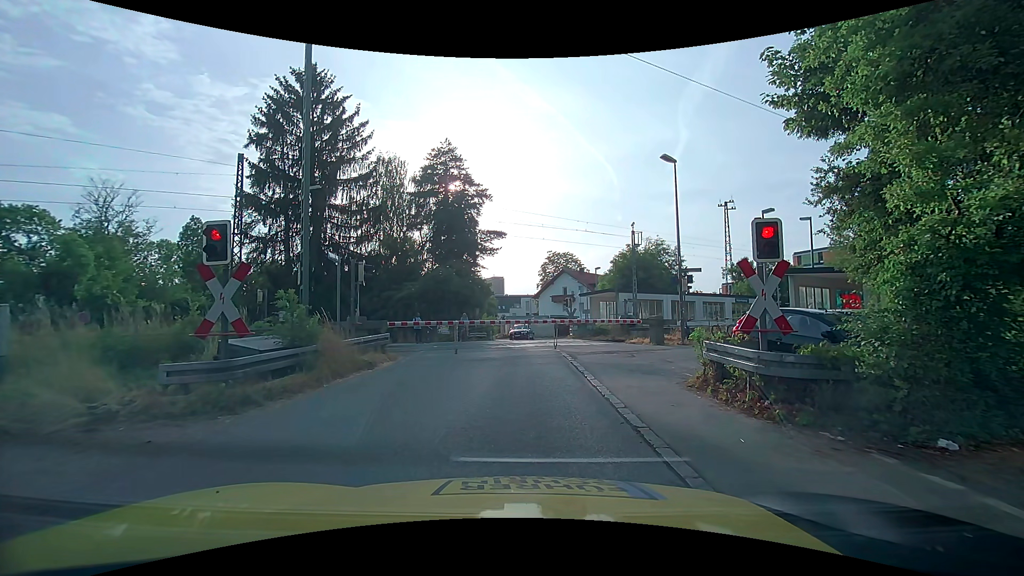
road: unclassified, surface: asphalt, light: Day
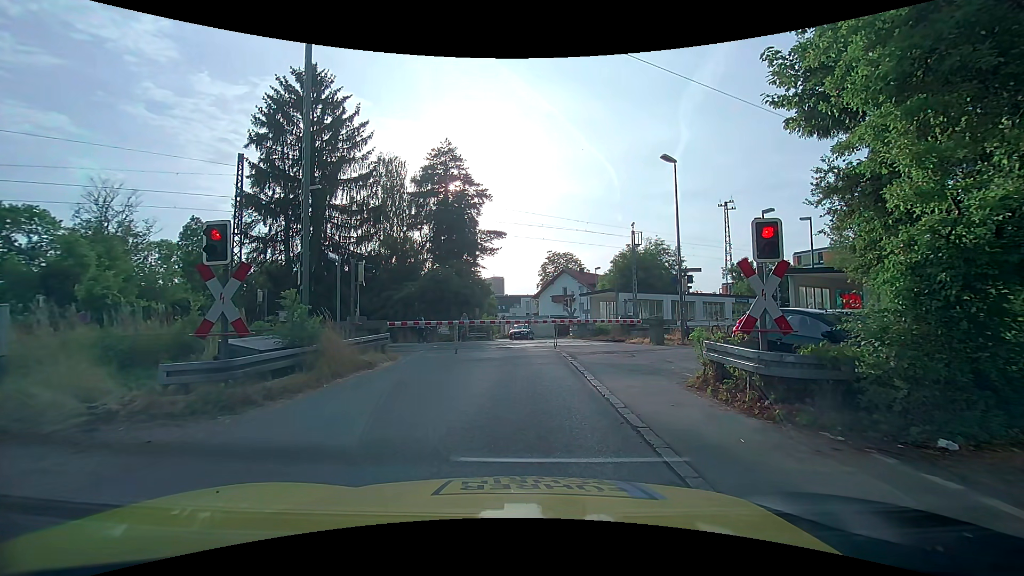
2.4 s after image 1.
(0.0, 0.0) m; 0°
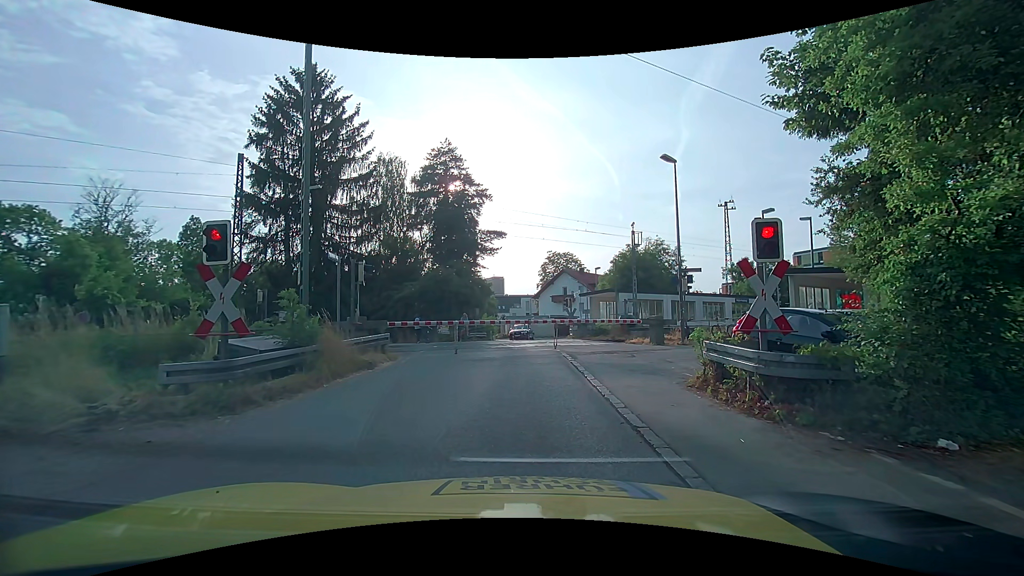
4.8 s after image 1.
(0.0, 0.0) m; 0°
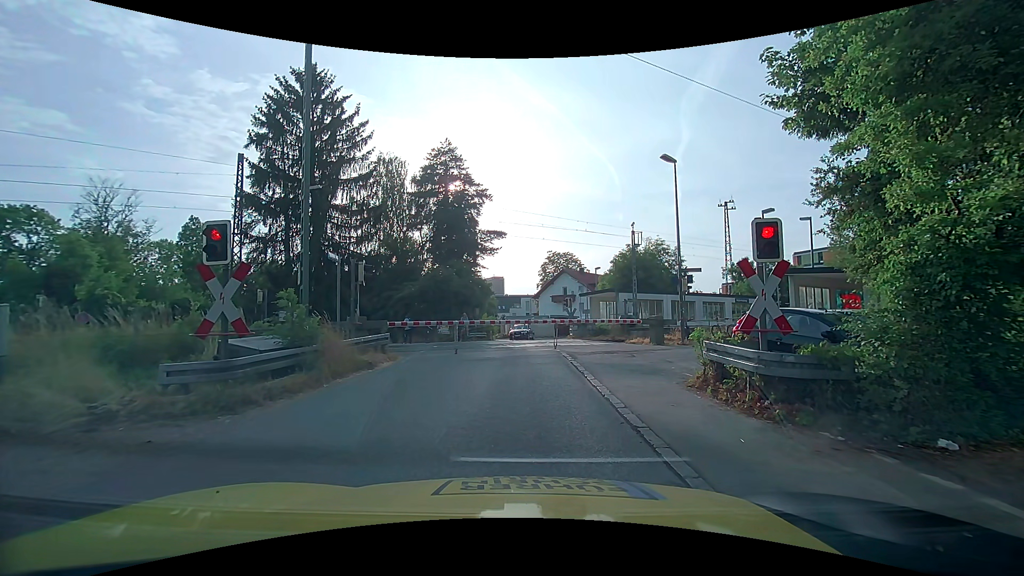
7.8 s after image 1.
(0.0, 0.0) m; 0°
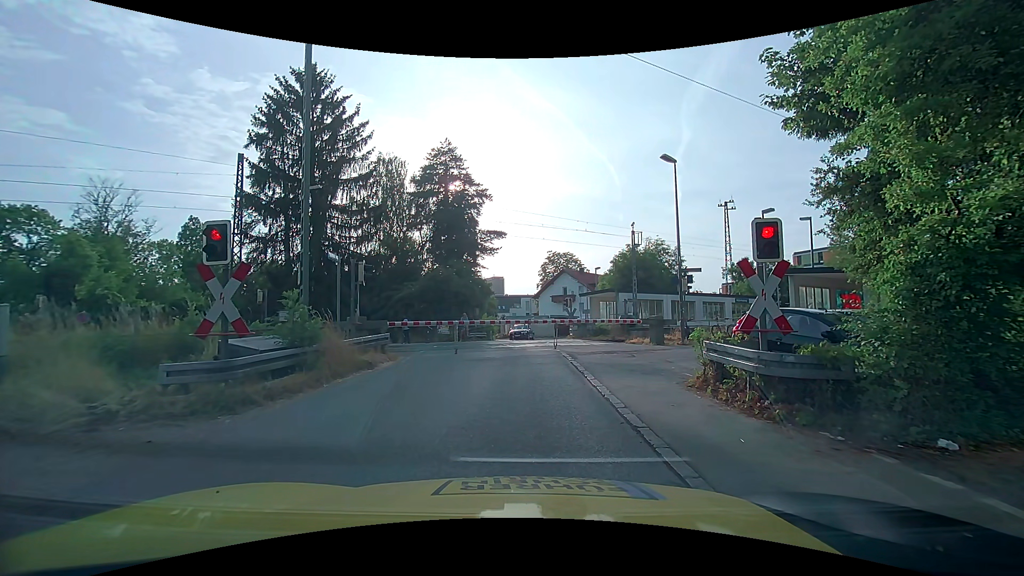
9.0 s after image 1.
(0.0, 0.0) m; 0°
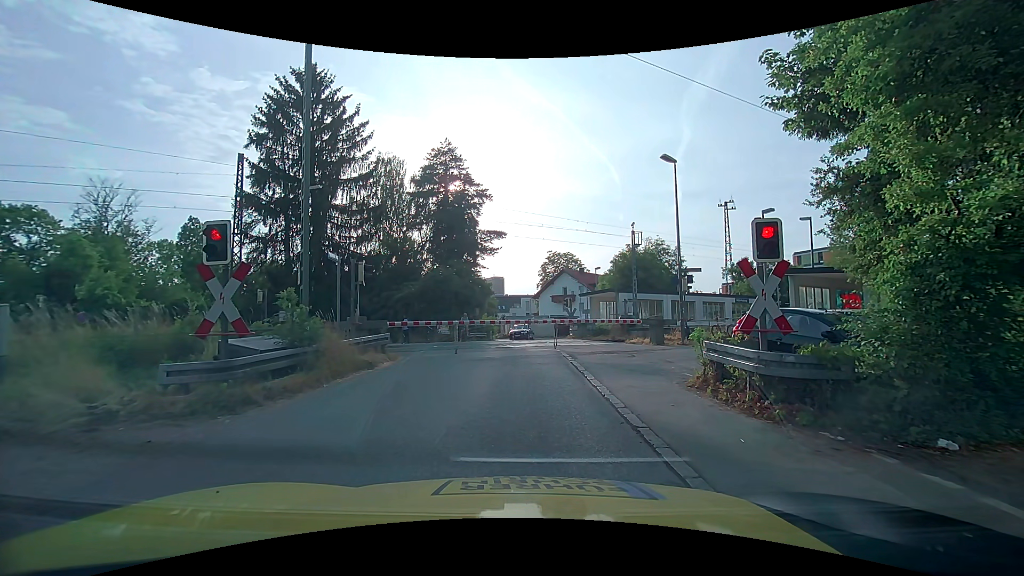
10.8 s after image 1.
(0.0, 0.0) m; 0°
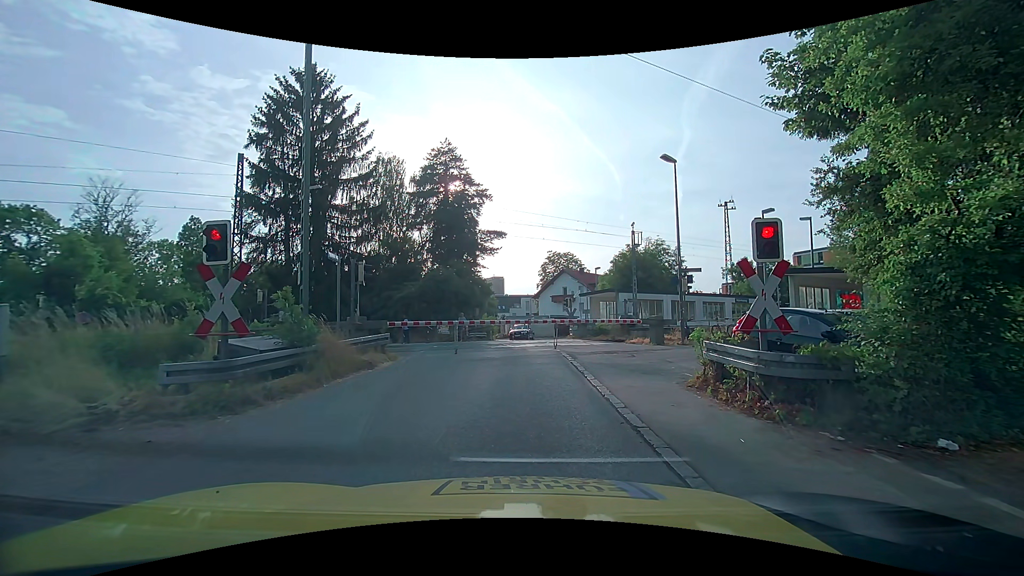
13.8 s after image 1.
(0.0, 0.0) m; 0°
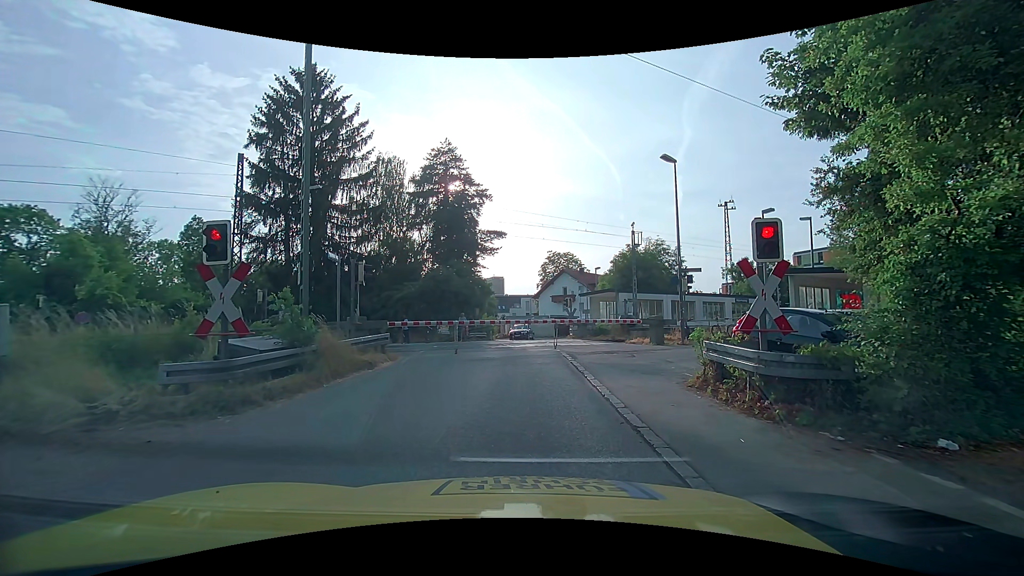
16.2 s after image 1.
(0.0, 0.0) m; 0°
